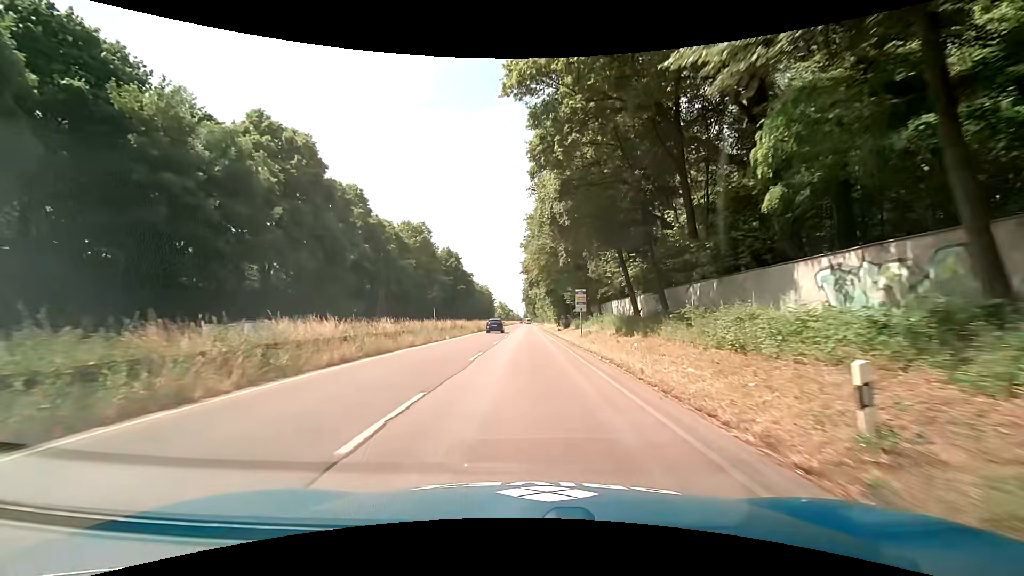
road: trunk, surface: asphalt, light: Day
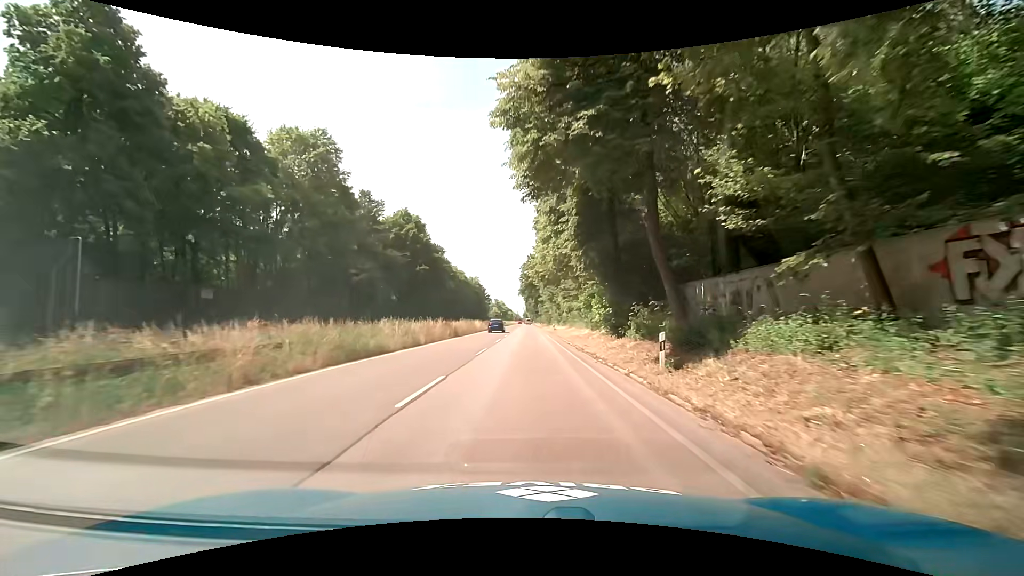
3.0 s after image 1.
(+0.2, +45.6) m; 0°
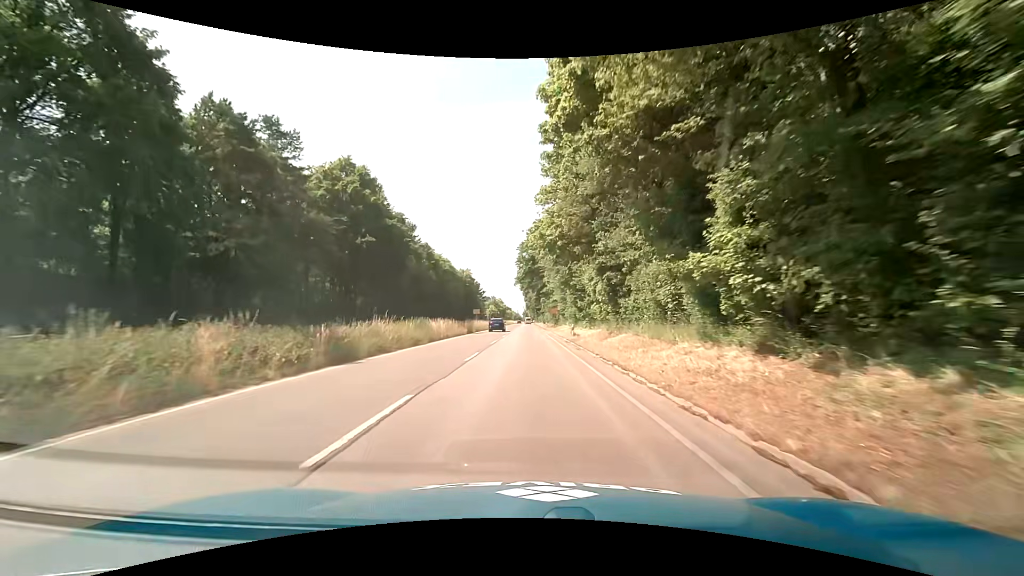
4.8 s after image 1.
(-0.1, +27.3) m; -1°
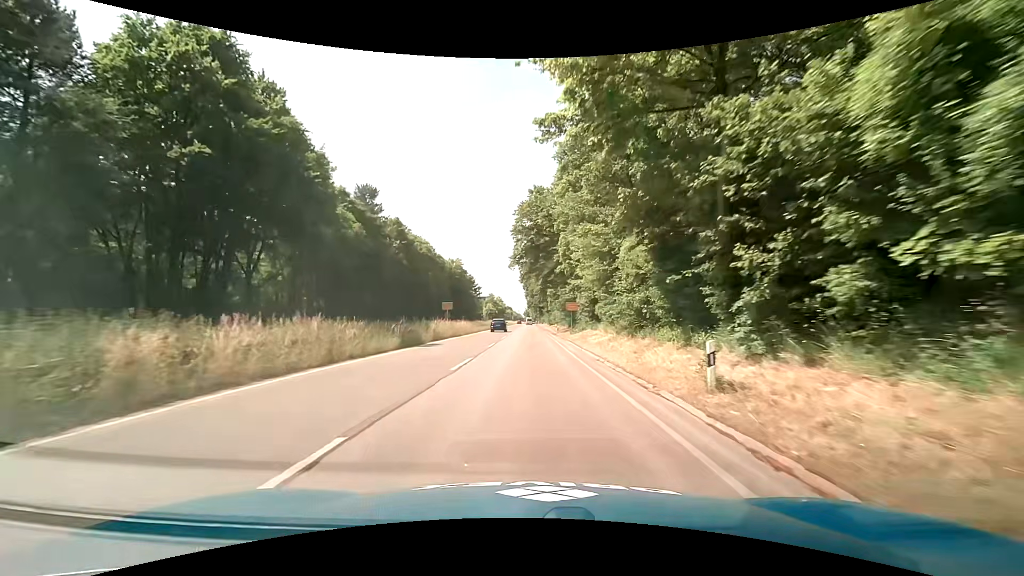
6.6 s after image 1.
(0.0, +27.2) m; 0°
